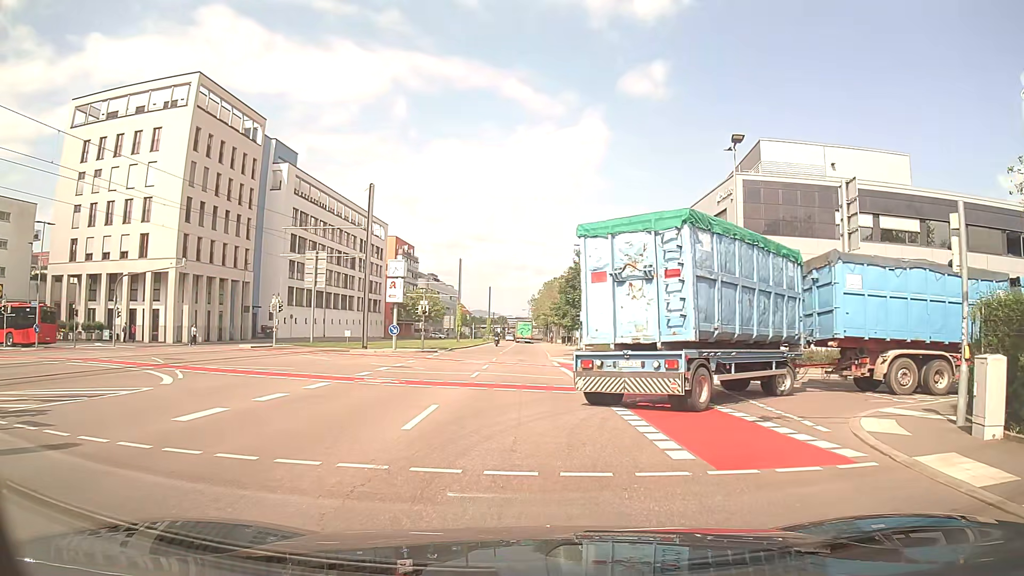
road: secondary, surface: asphalt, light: Day
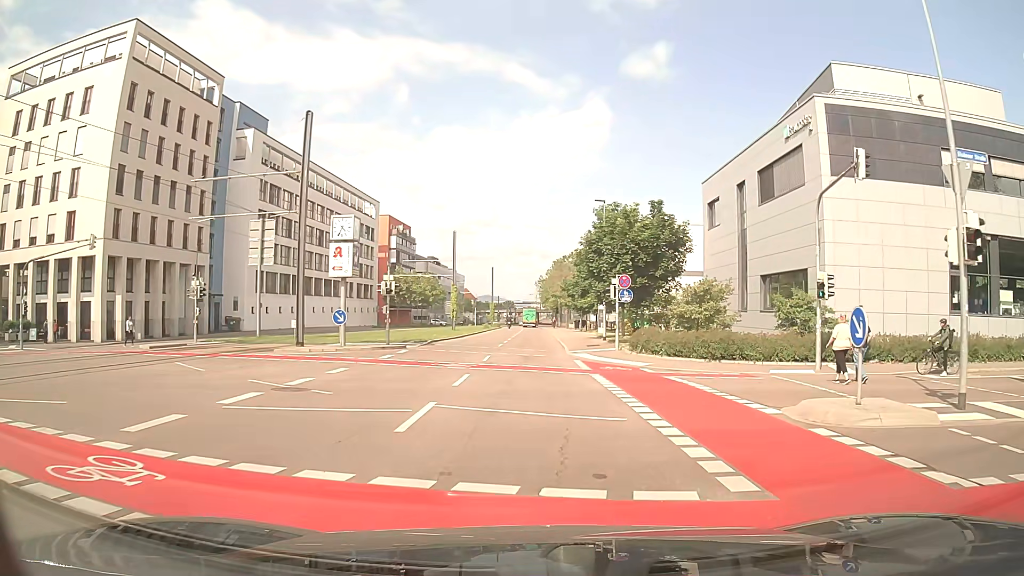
(-0.2, +13.1) m; -1°
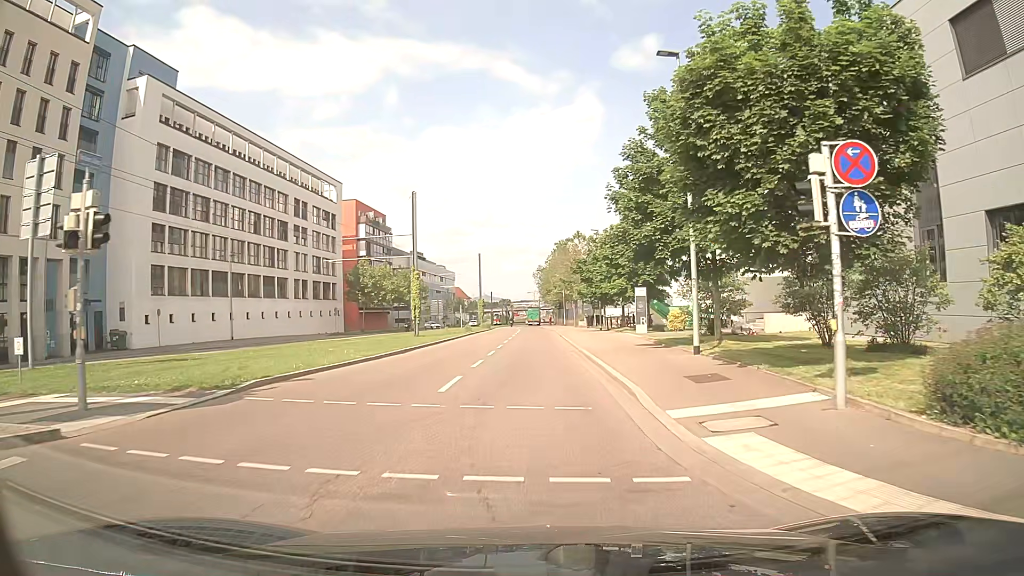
(-0.2, +22.3) m; 0°
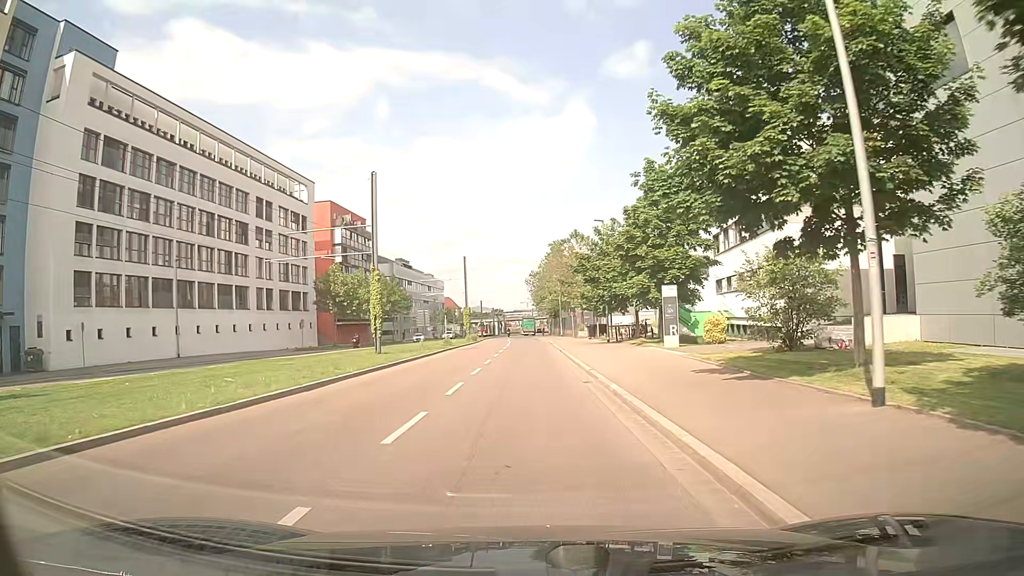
(+0.1, +10.1) m; 0°
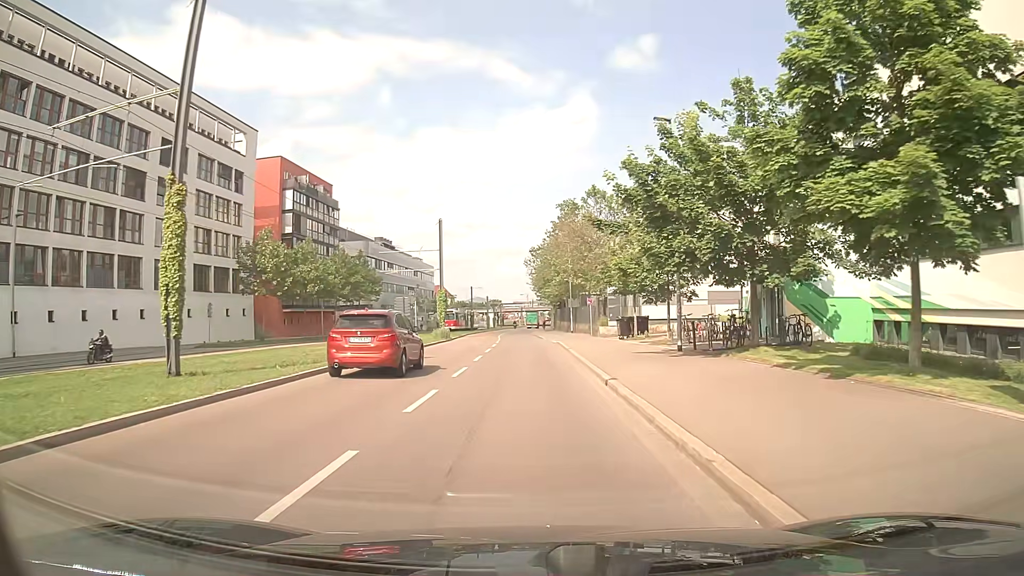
(0.0, +22.3) m; 0°
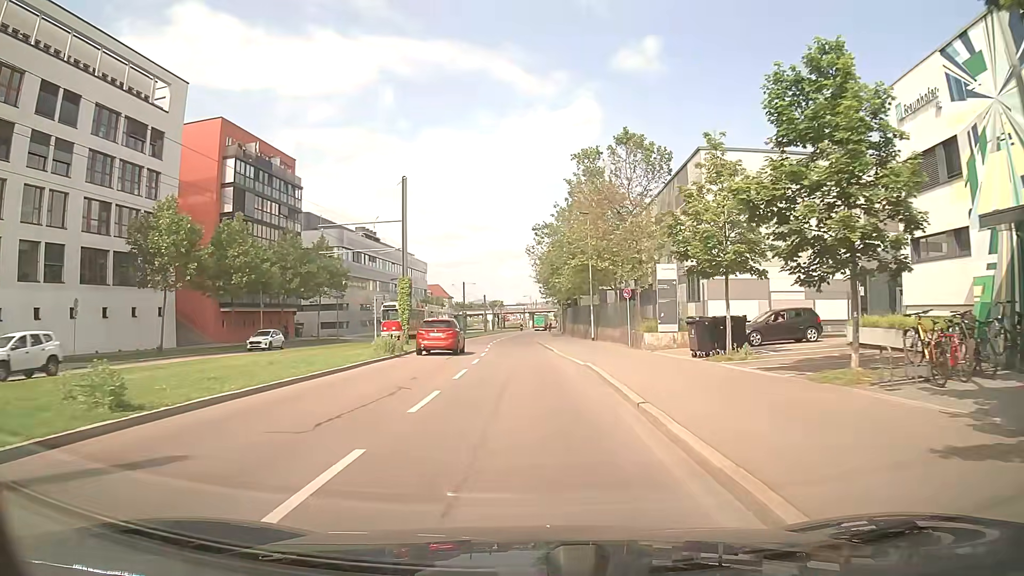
(-0.1, +18.0) m; 0°
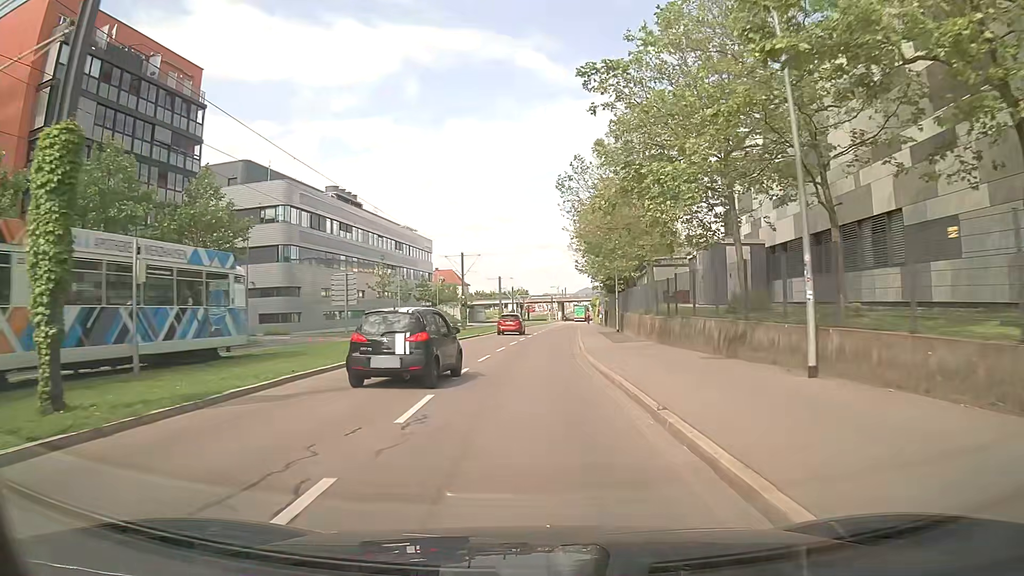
(-0.4, +31.8) m; -2°
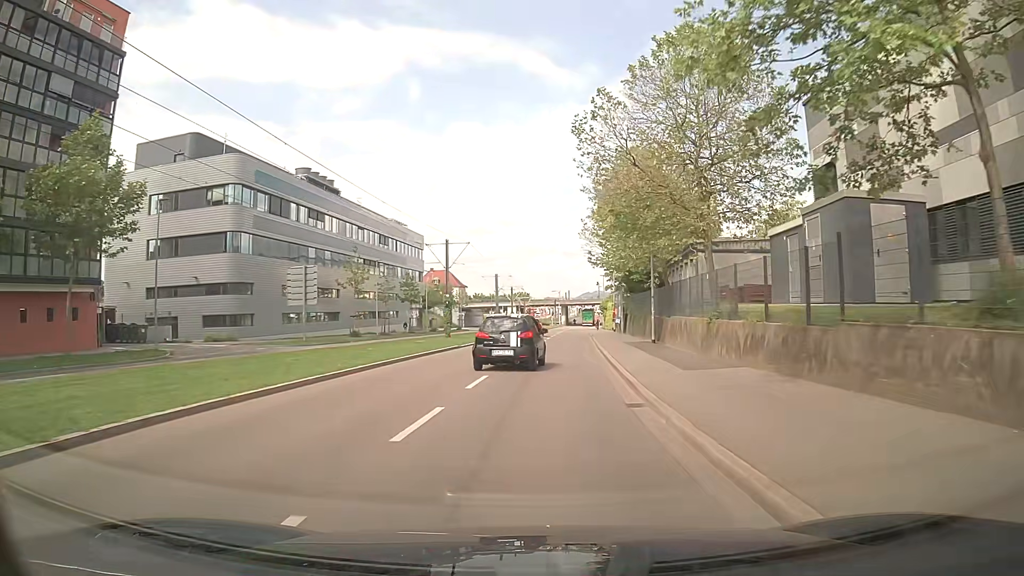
(-0.1, +13.1) m; 0°
(0, +10) (+1, +20) (+1, +30) (+2, +40) (+2, +50) (+3, +60) (+3, +70) (+4, +80) (+5, +90) (+6, +100) m
